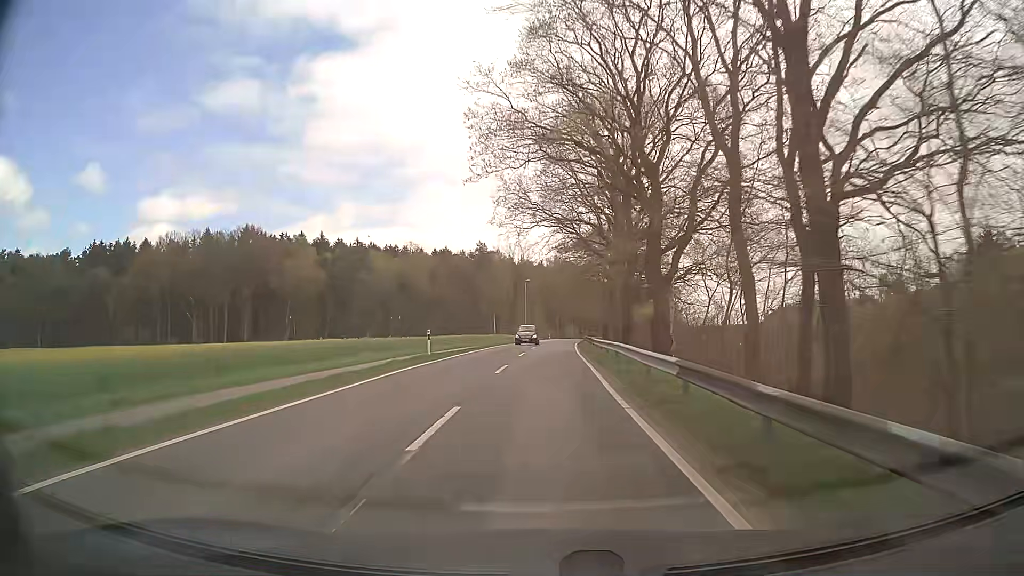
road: tertiary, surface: asphalt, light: Day
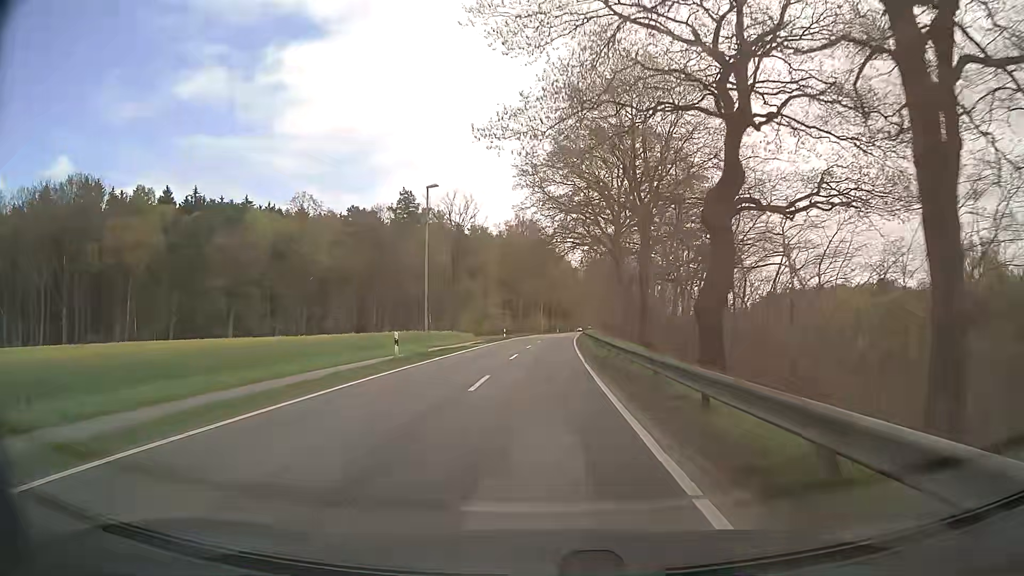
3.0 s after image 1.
(+1.6, +54.3) m; +3°
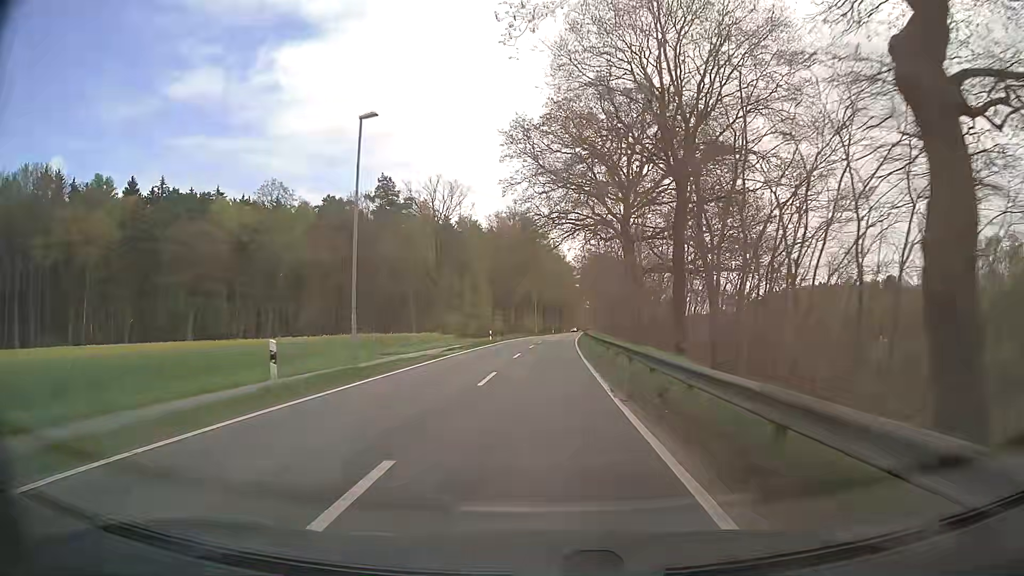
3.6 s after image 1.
(0.0, +10.9) m; +1°
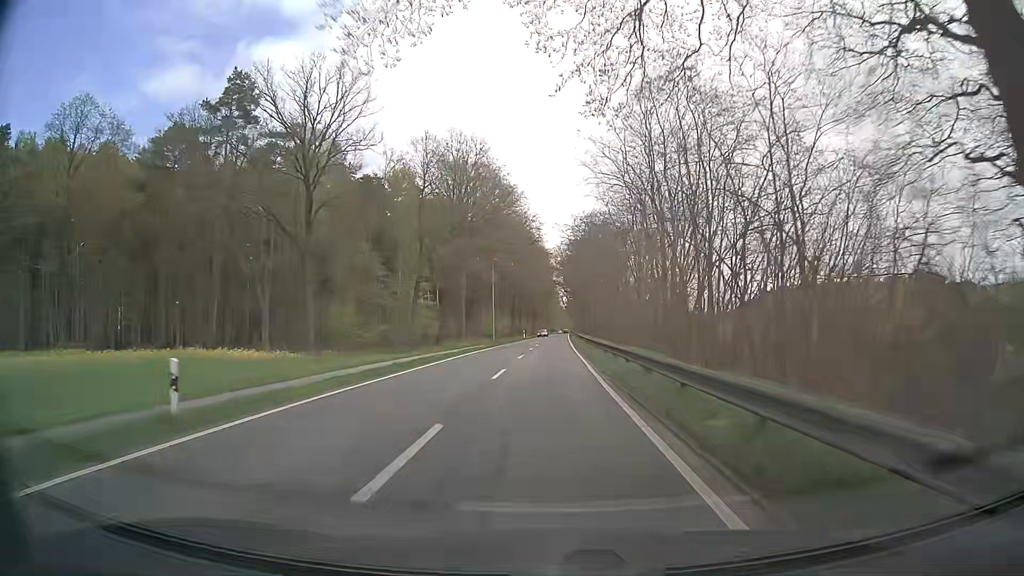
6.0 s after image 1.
(+0.6, +43.5) m; +2°
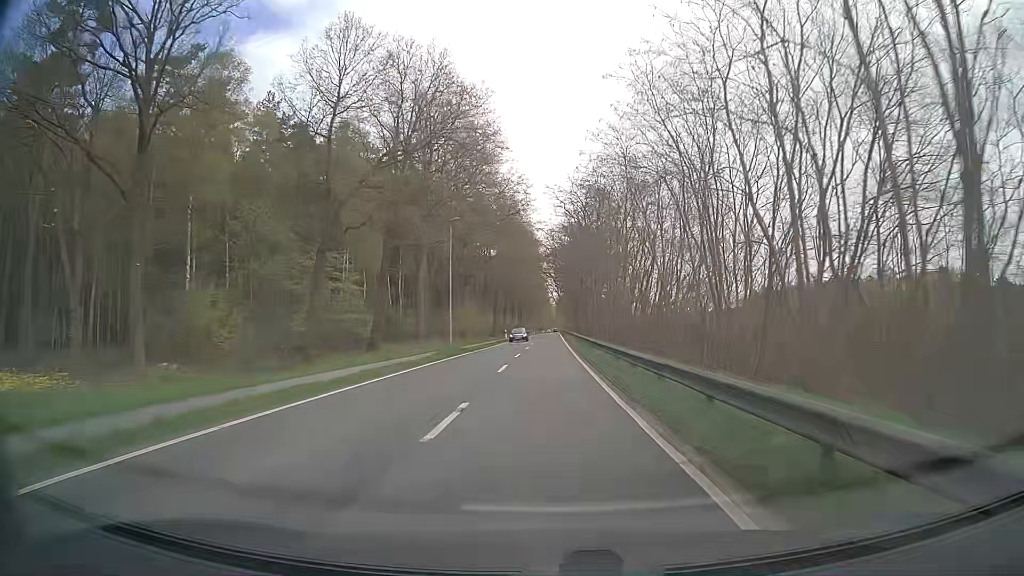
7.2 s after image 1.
(+0.2, +21.7) m; +1°
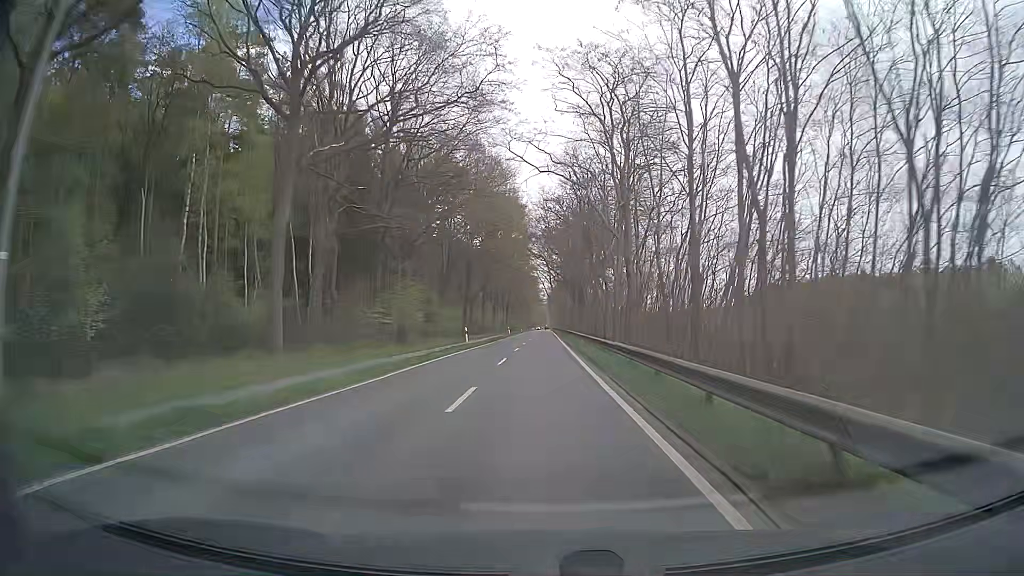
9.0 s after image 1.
(+0.1, +32.5) m; 0°
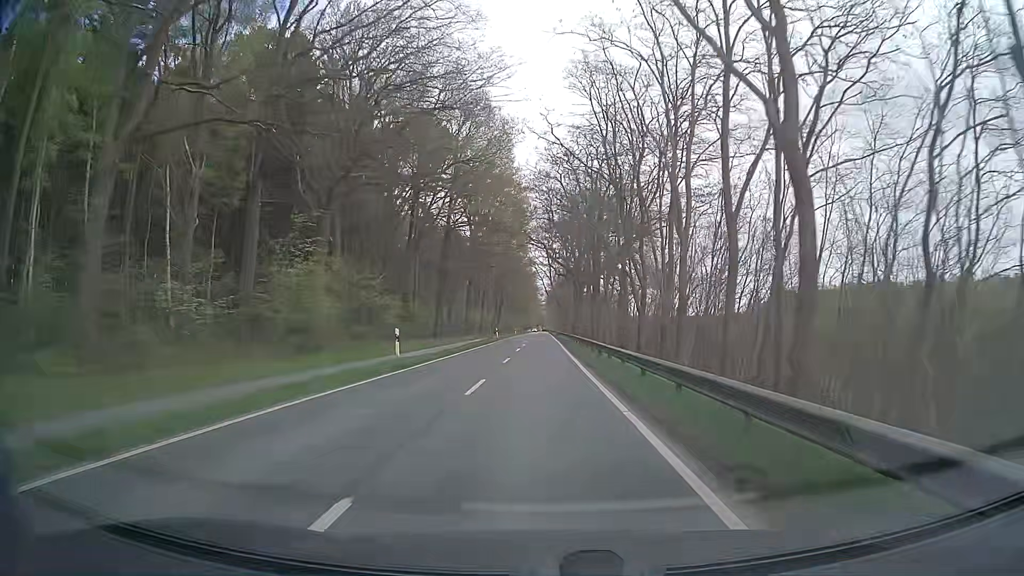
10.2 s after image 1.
(+0.1, +21.6) m; +1°
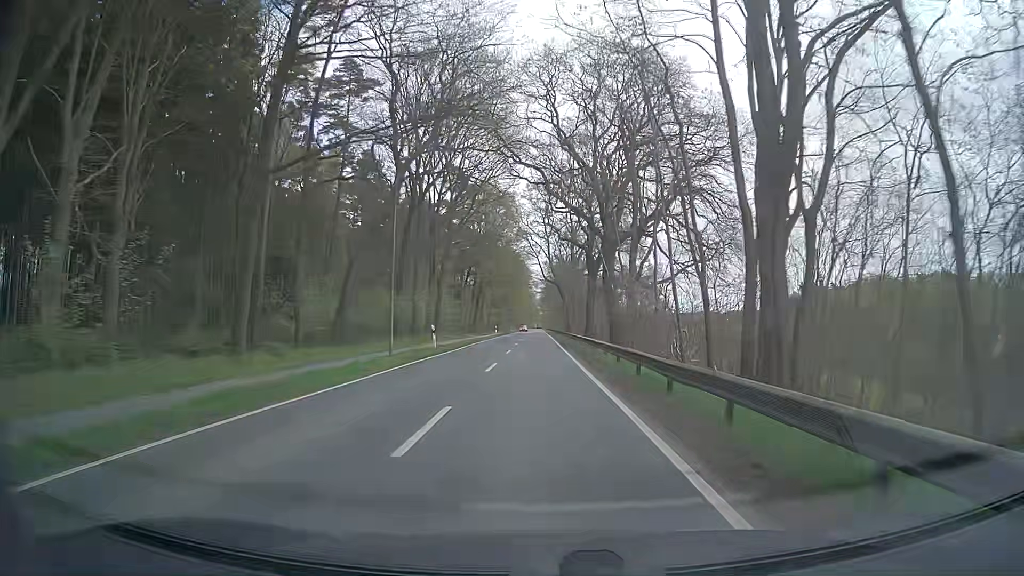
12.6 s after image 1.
(-0.2, +43.2) m; -1°
(0, +10) (0, +20) (0, +30) (+1, +40) (+1, +50) (+1, +60) (+1, +70) (+1, +80) (+1, +90) (+1, +100) m
